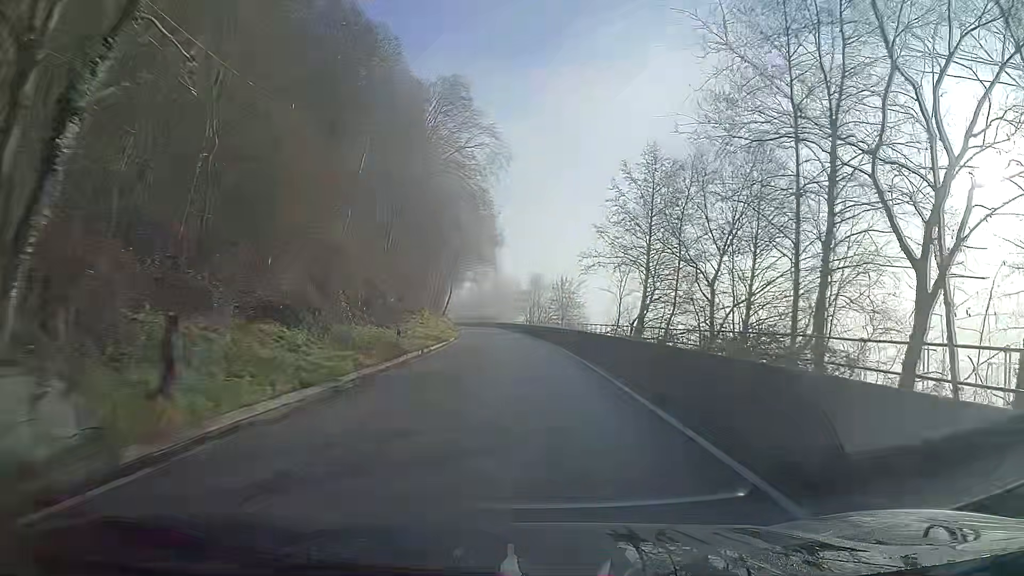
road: secondary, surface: asphalt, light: Day
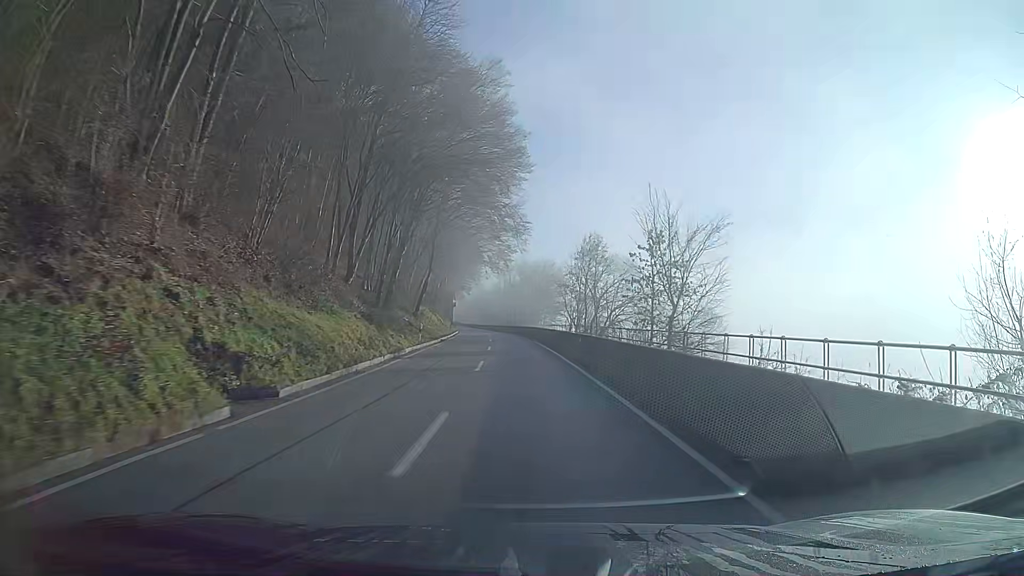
(-1.1, +41.4) m; -4°
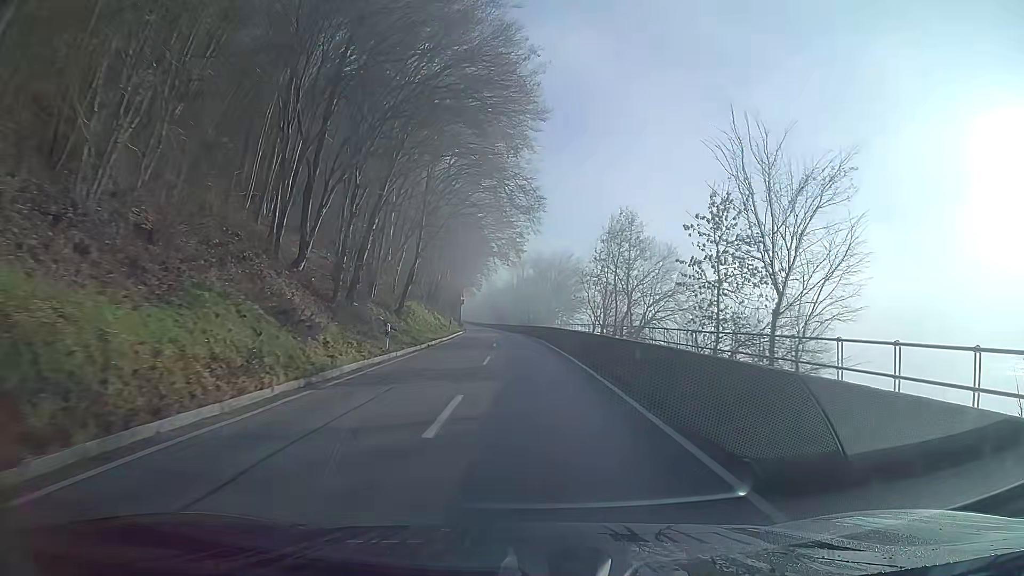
(-0.1, +10.4) m; -1°
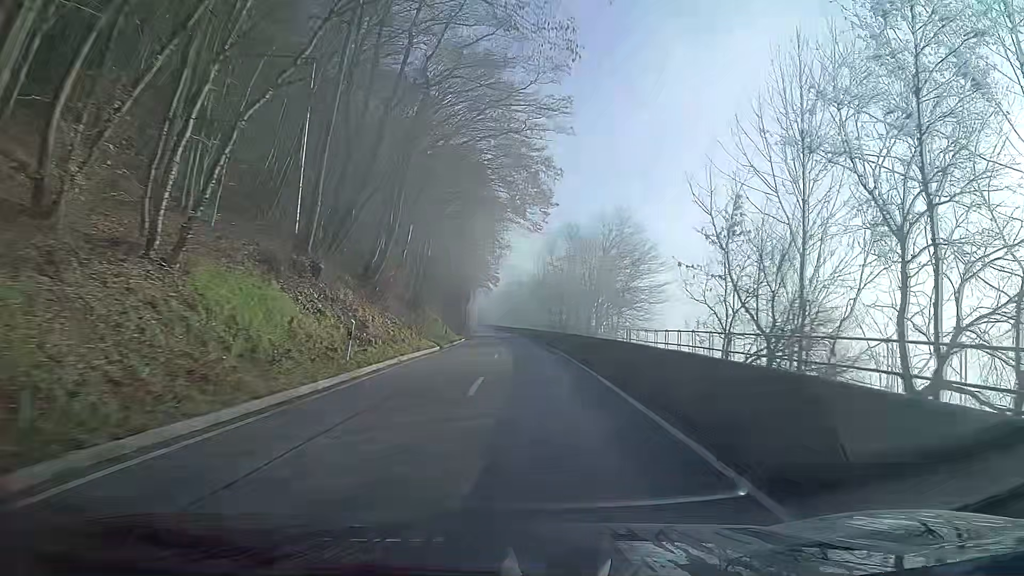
(-0.7, +31.6) m; -2°
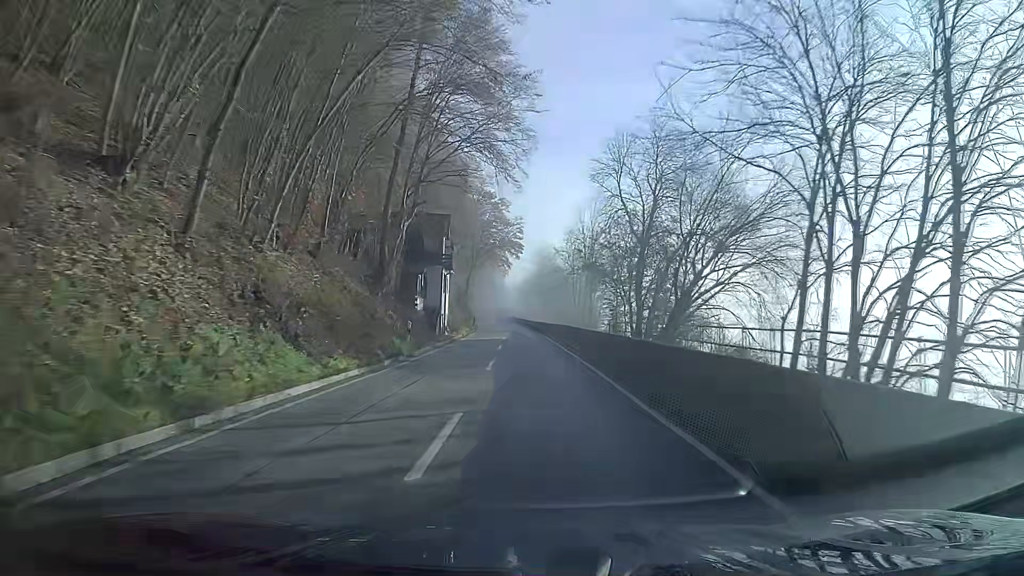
(-1.0, +42.9) m; -3°
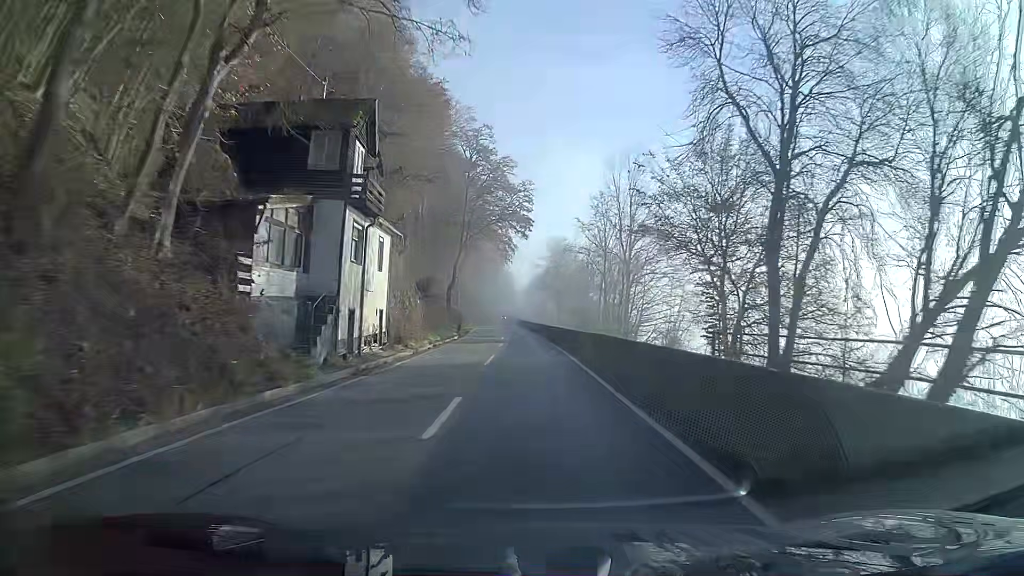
(-0.2, +22.0) m; -1°
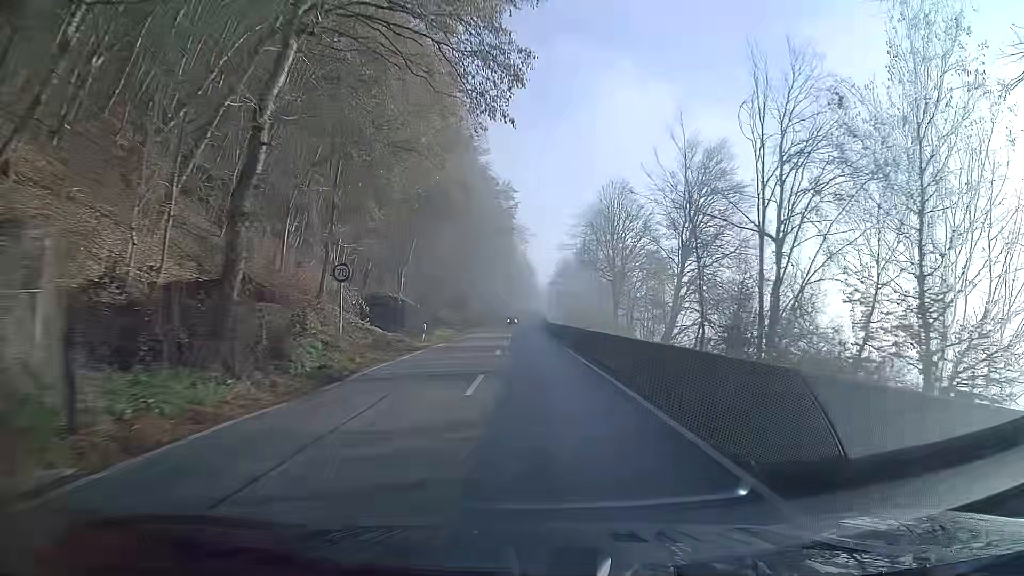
(-0.9, +44.3) m; -2°
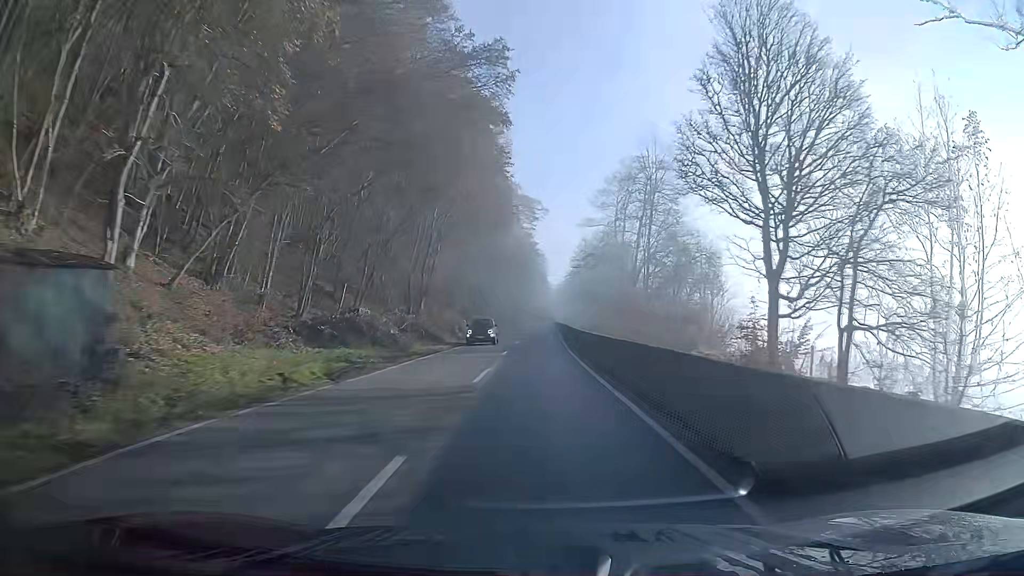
(-0.2, +33.0) m; -1°
